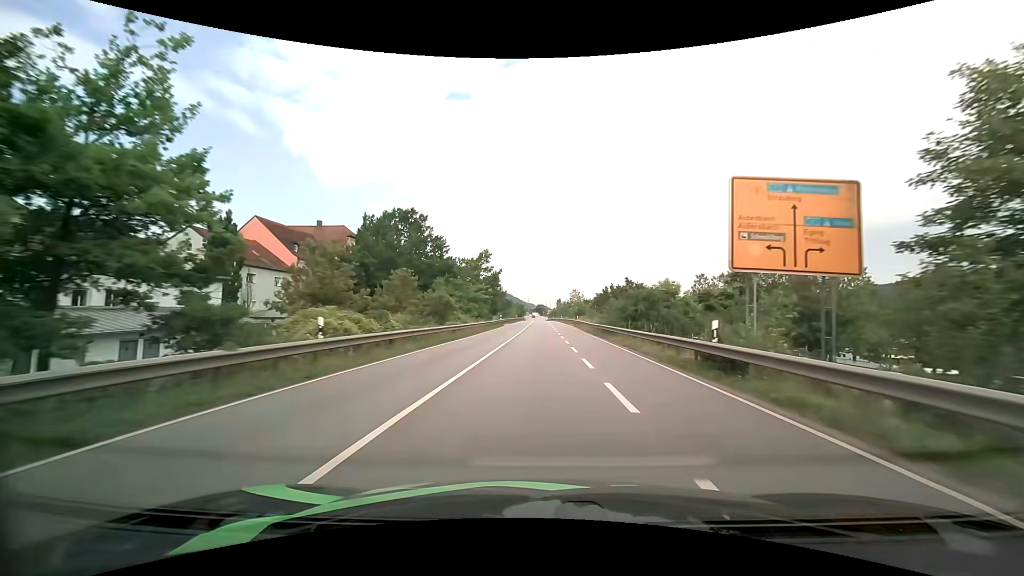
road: primary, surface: asphalt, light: Day
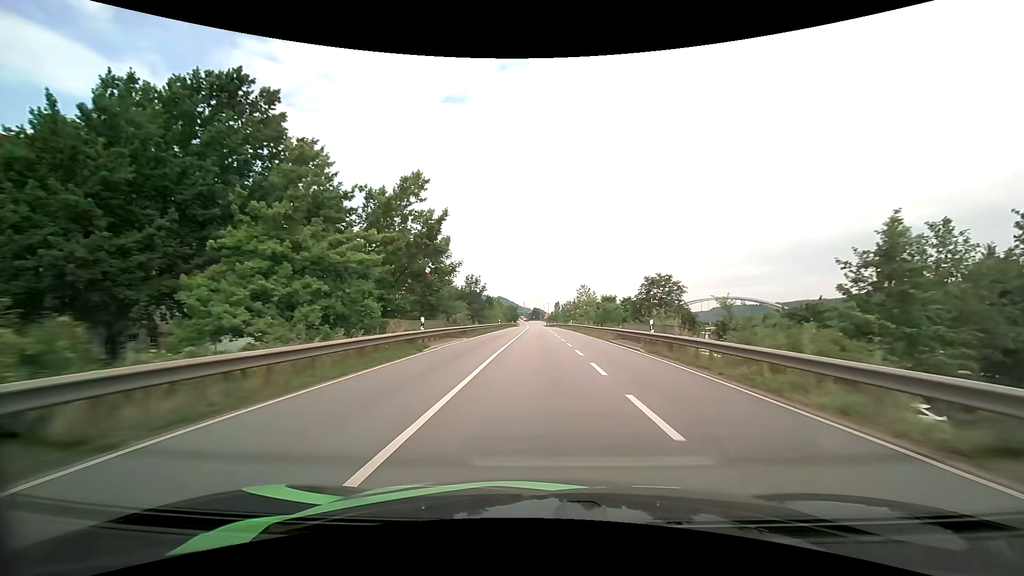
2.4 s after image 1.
(+0.1, +43.5) m; 0°
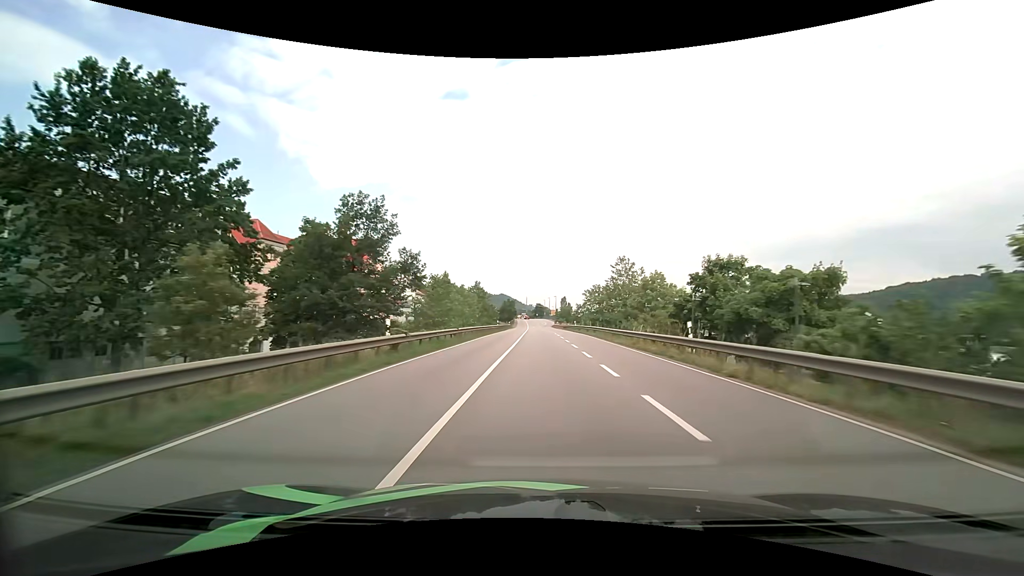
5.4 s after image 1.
(-0.2, +53.9) m; 0°
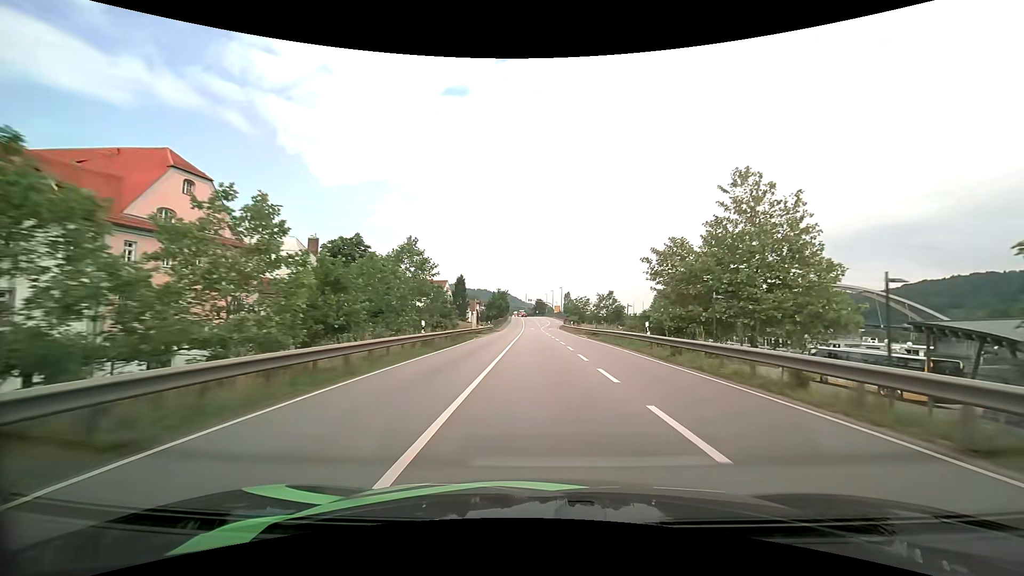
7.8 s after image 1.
(-0.1, +42.7) m; 0°
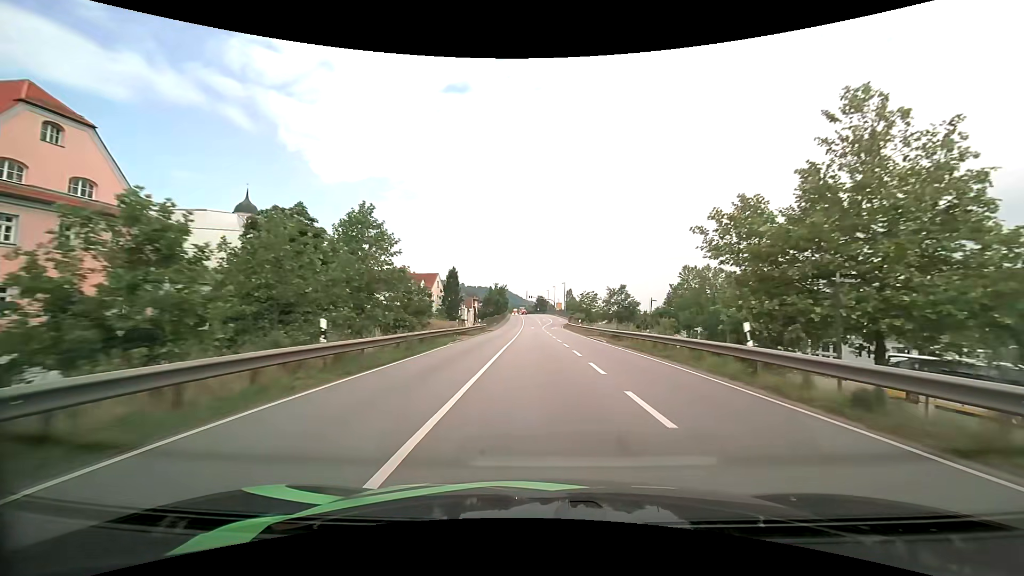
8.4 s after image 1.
(0.0, +10.6) m; 0°
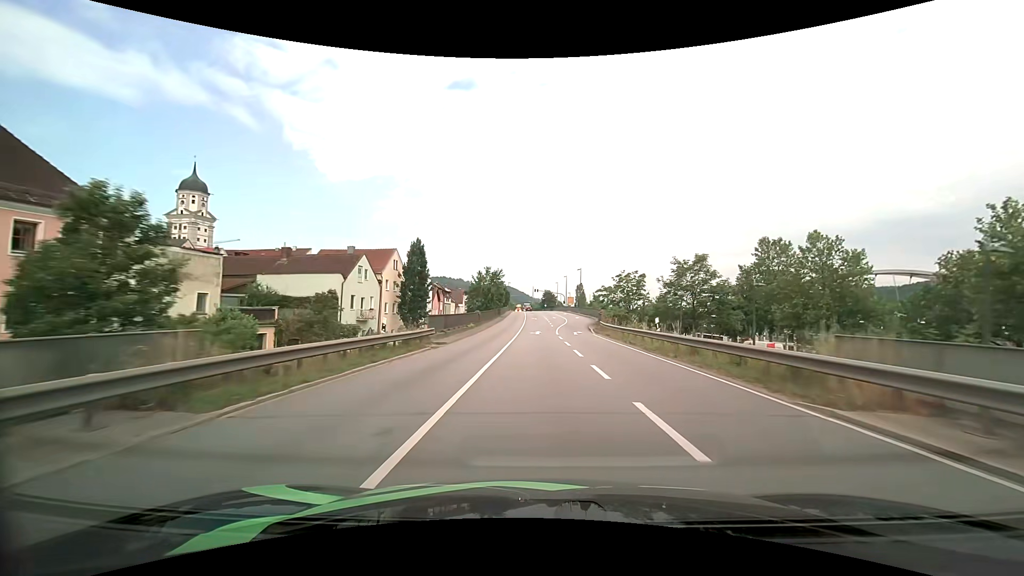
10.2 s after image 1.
(-0.2, +31.3) m; -1°
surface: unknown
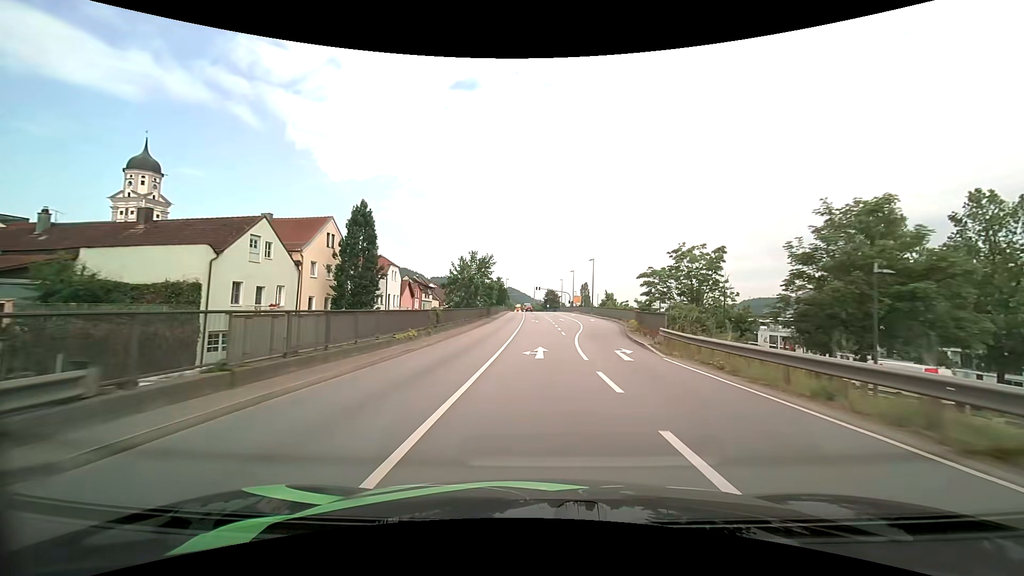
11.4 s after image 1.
(0.0, +19.8) m; 0°
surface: asphalt
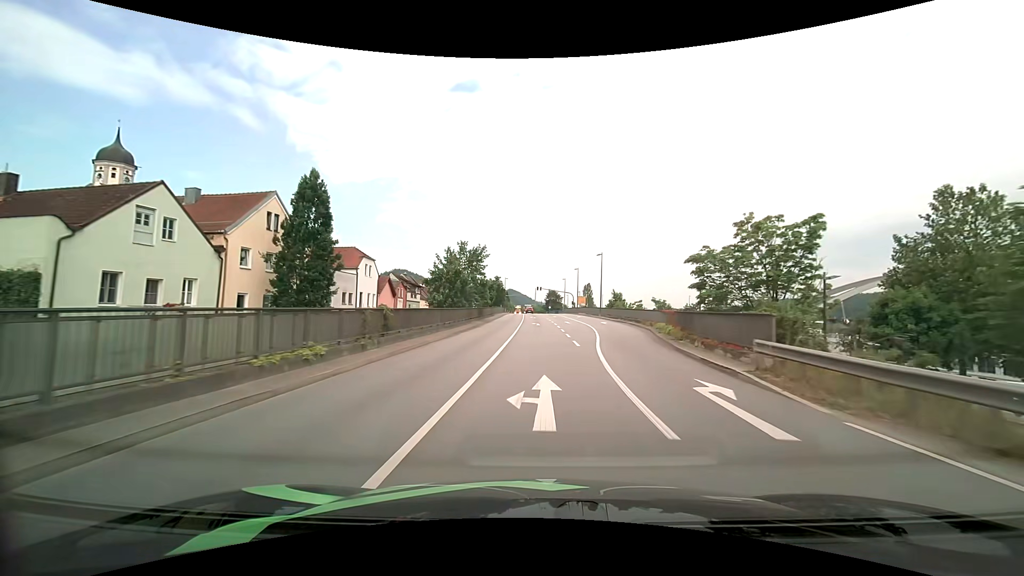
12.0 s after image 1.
(0.0, +9.3) m; 0°
(0, +10) (0, +20) (0, +30) (0, +40) (0, +50) (-1, +60) (-1, +70) (-1, +80) (-1, +90) (-2, +100) m
